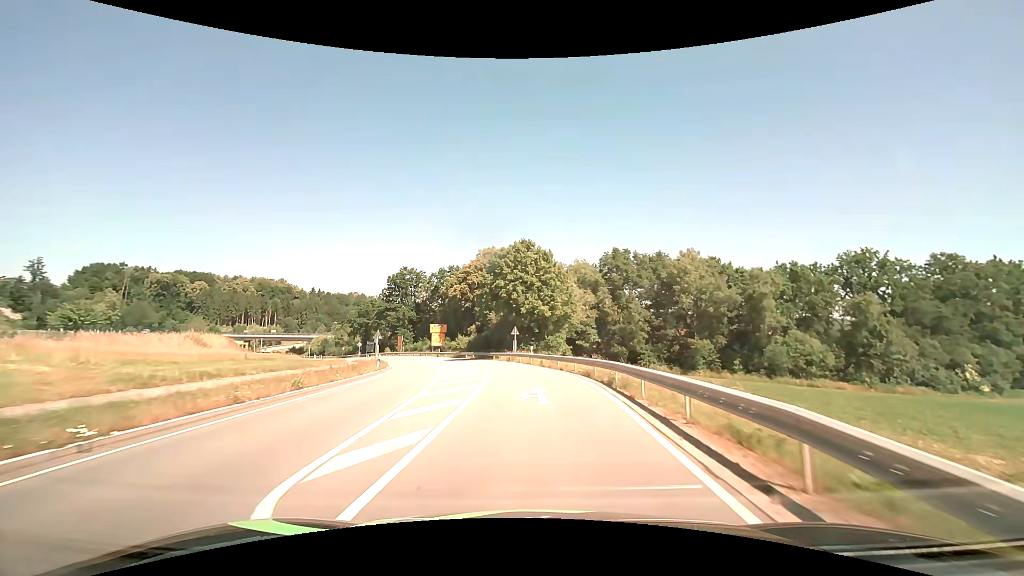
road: secondary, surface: asphalt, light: Day
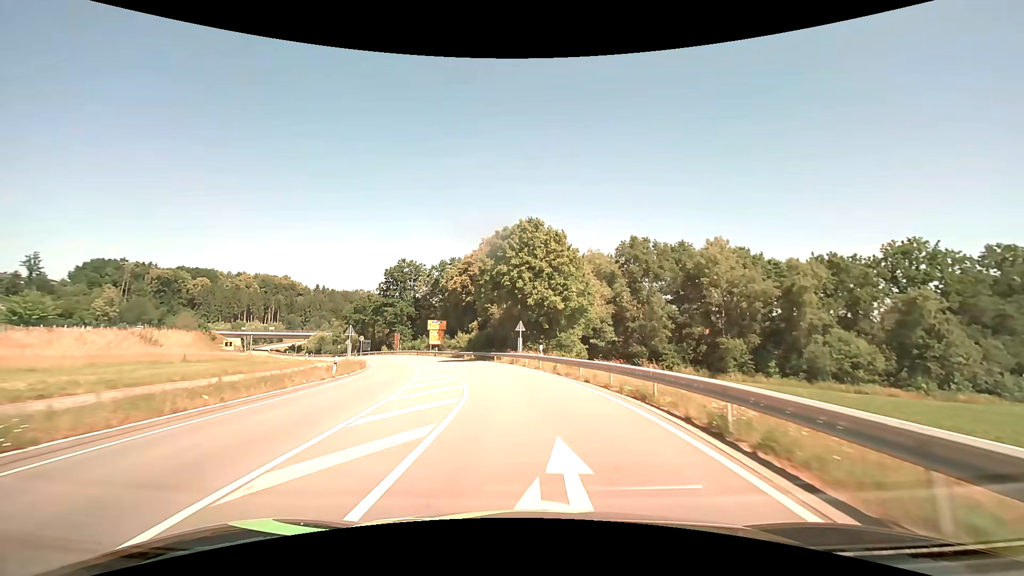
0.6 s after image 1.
(-0.1, +8.9) m; -1°
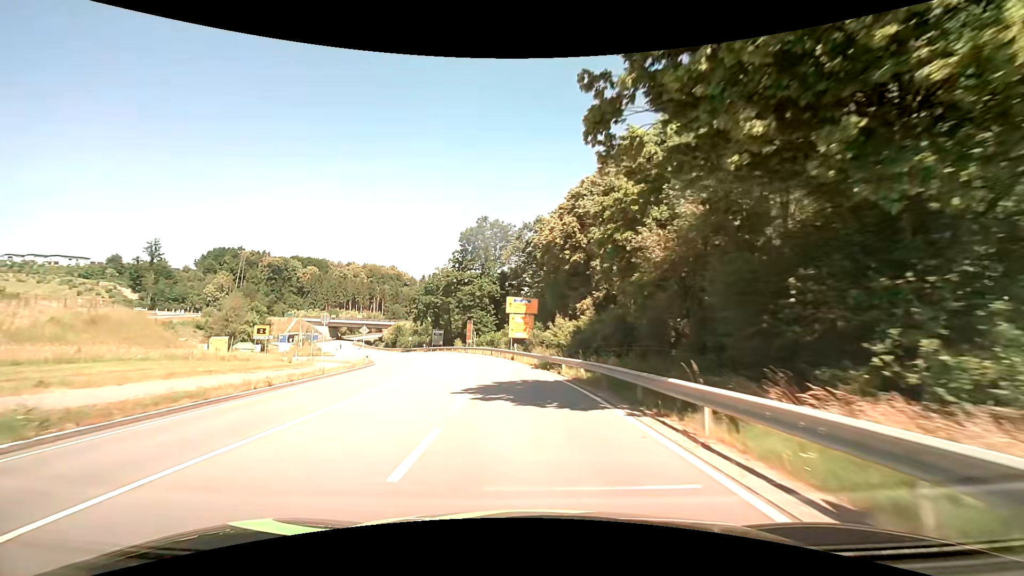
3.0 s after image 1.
(-3.6, +35.3) m; -12°
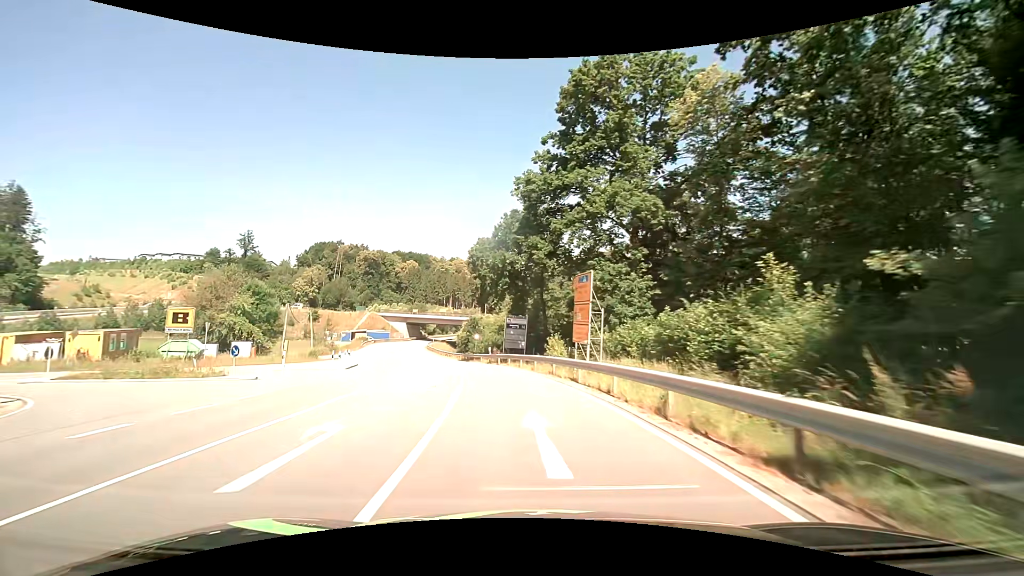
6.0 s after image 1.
(-5.4, +45.5) m; -14°
(0, +10) (-1, +20) (-3, +30) (-5, +40) (-8, +49) (-10, +59) (-13, +68) (-16, +78) (-19, +88) (-22, +97) m
